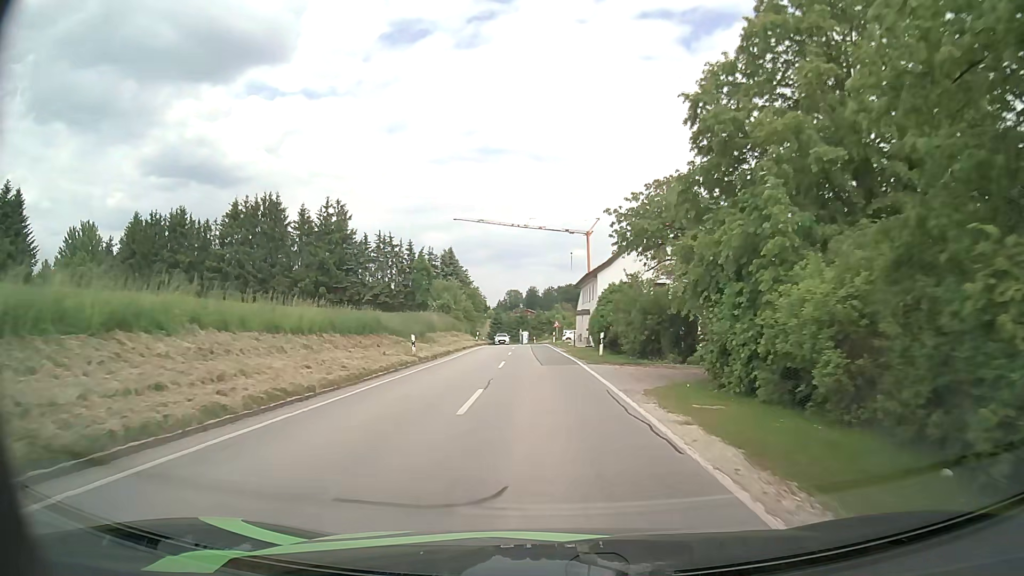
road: secondary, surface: asphalt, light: Day
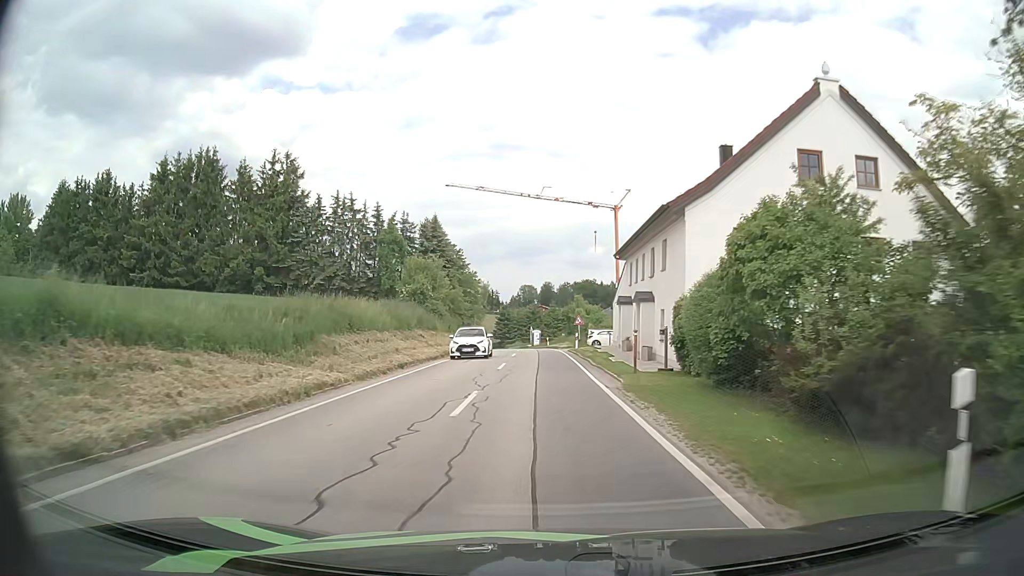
(-0.3, +23.5) m; -1°
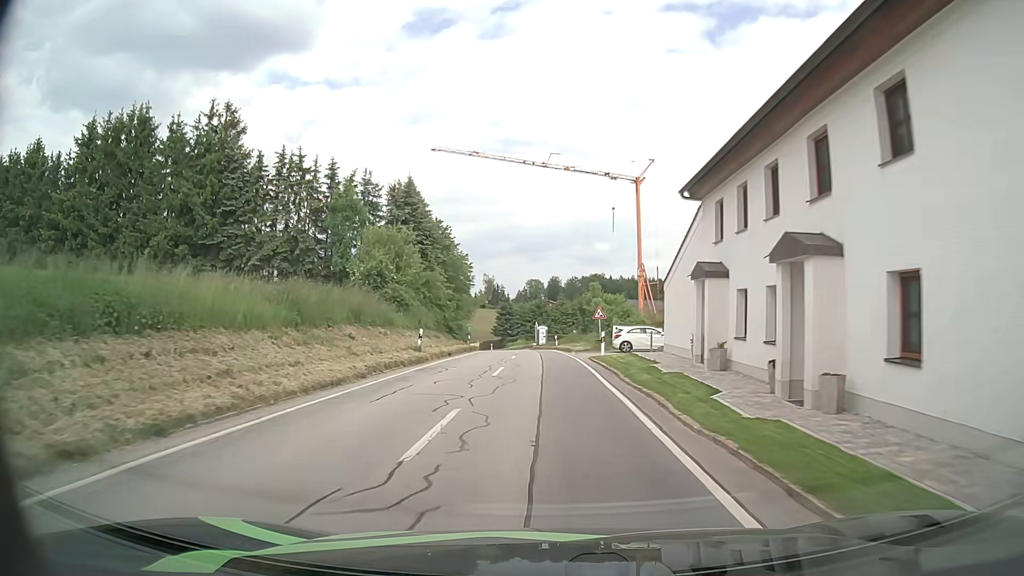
(-0.1, +15.6) m; 0°
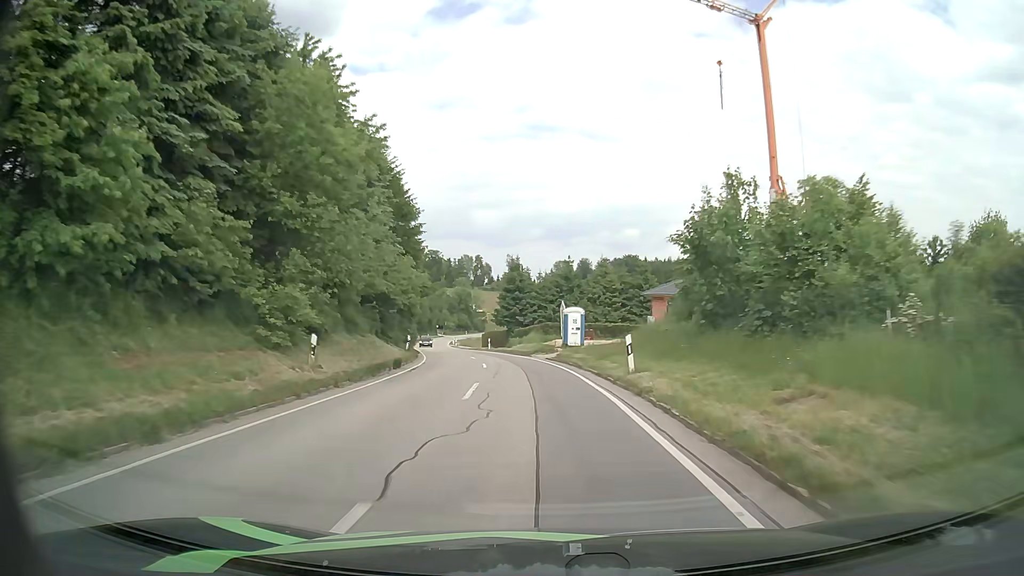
(-0.5, +39.8) m; -2°
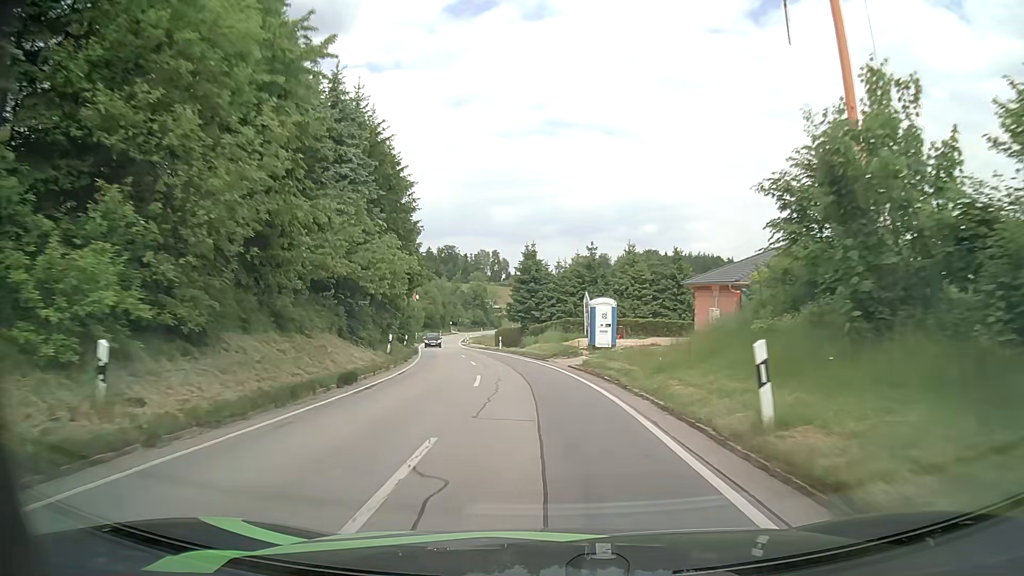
(-0.1, +8.7) m; -2°
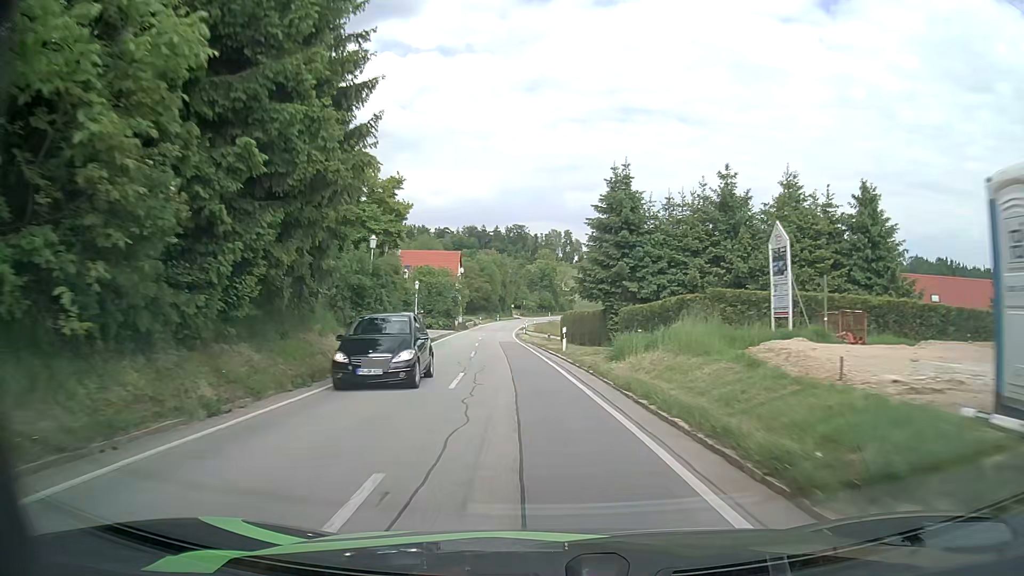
(-1.5, +26.0) m; -6°
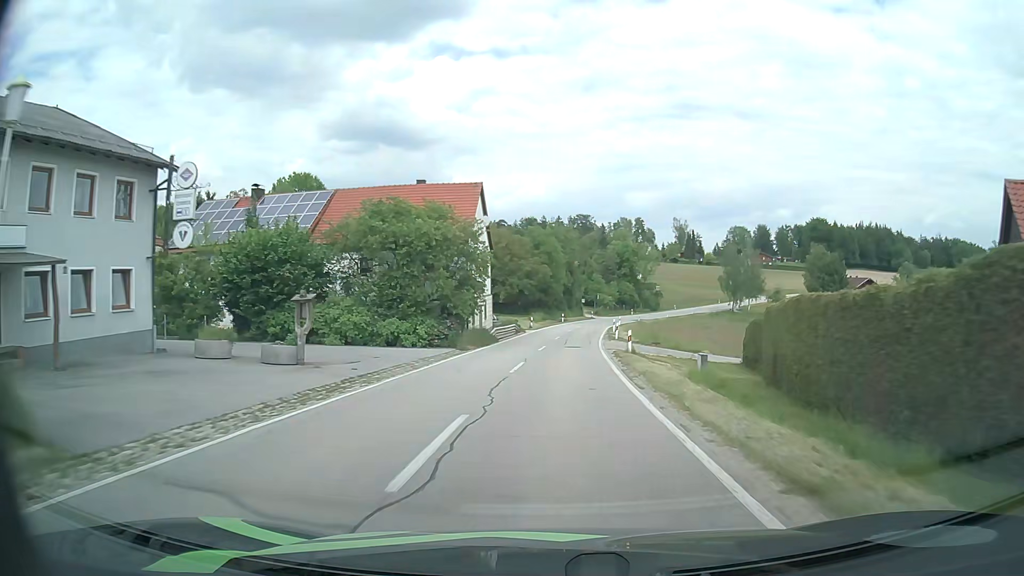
(-3.3, +43.7) m; -6°
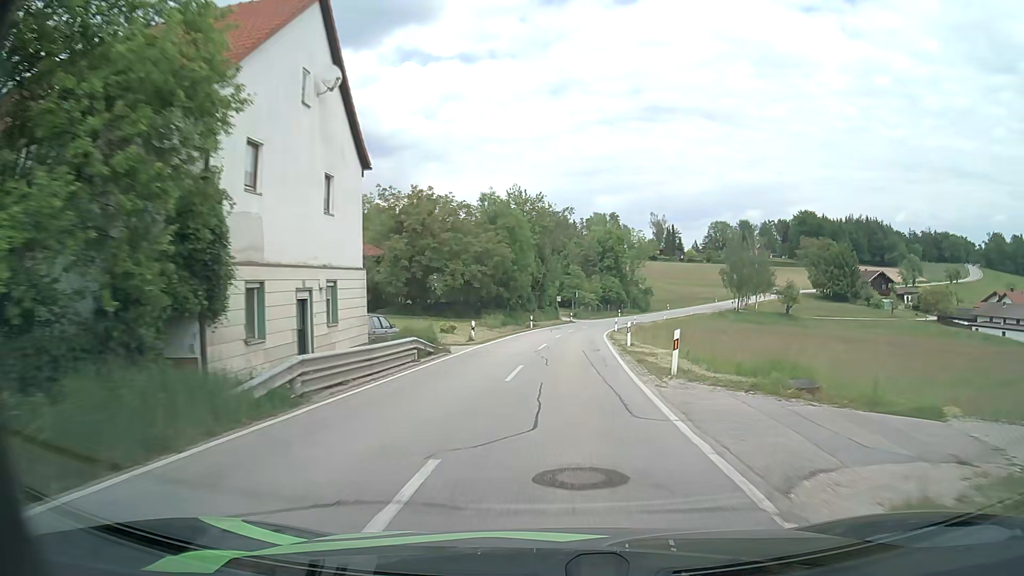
(+0.5, +26.6) m; +2°
(0, +10) (0, +20) (+1, +30) (+2, +40) (+3, +50) (+4, +60) (+6, +70) (+8, +79) (+11, +89) (+15, +98) m
